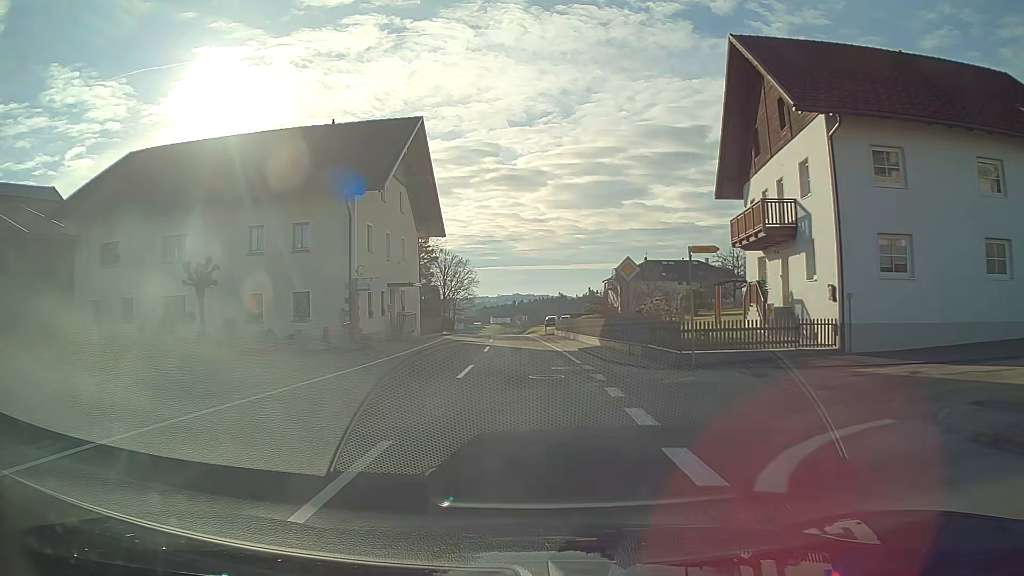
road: tertiary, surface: asphalt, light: Day
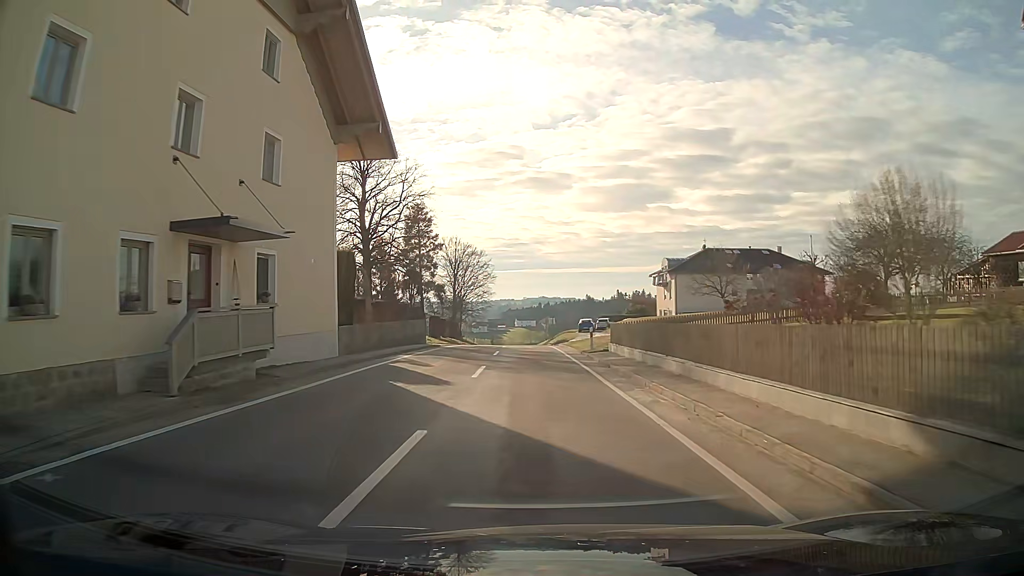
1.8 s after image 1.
(-0.4, +23.1) m; -2°
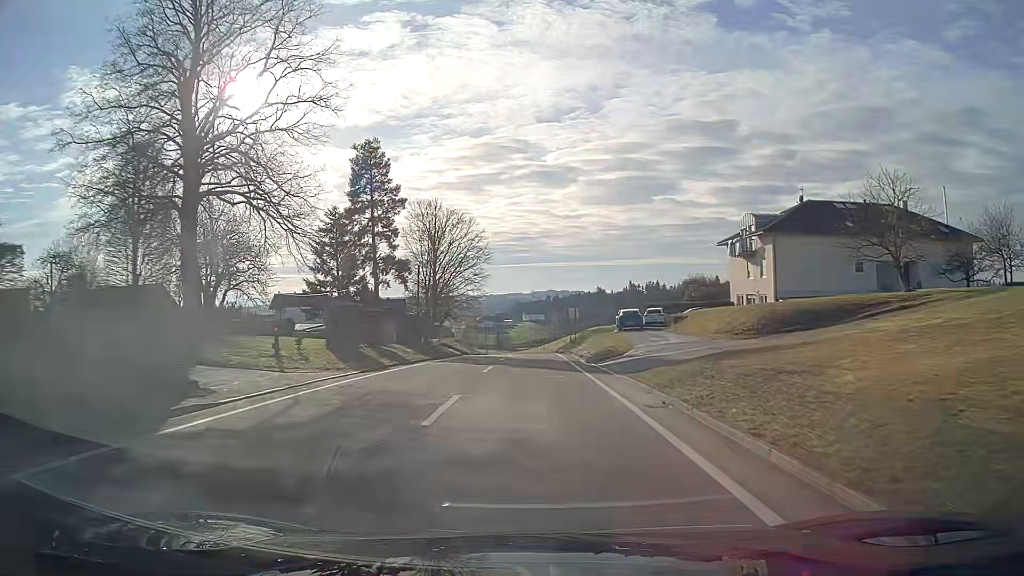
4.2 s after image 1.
(-0.2, +30.9) m; -1°
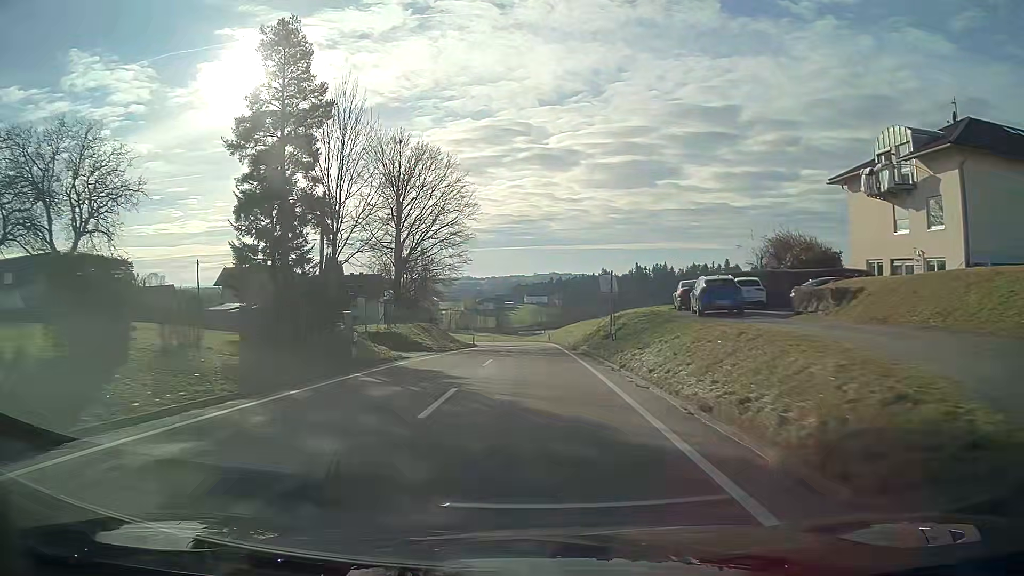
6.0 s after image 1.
(0.0, +23.6) m; 0°
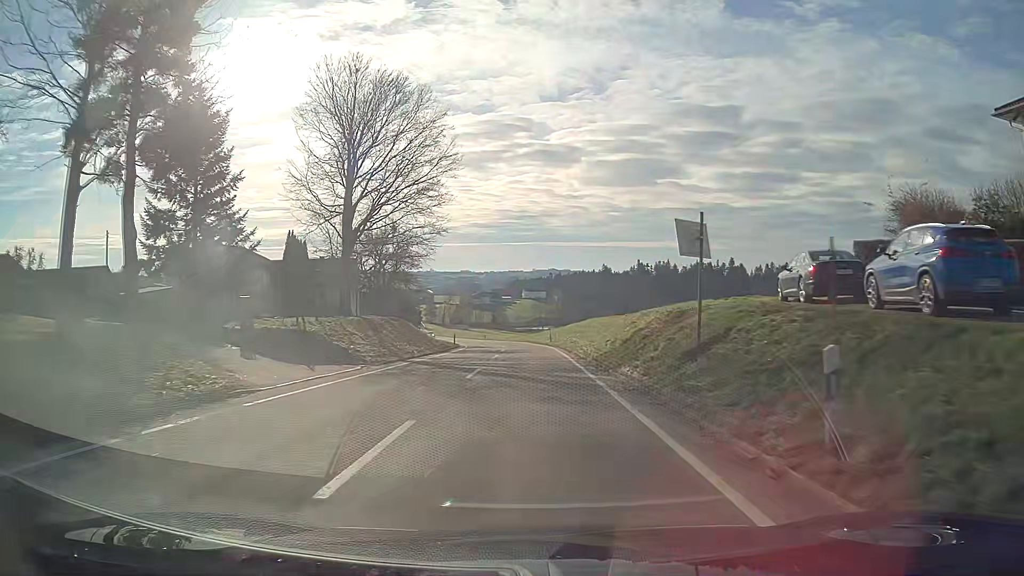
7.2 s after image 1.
(0.0, +16.2) m; 0°
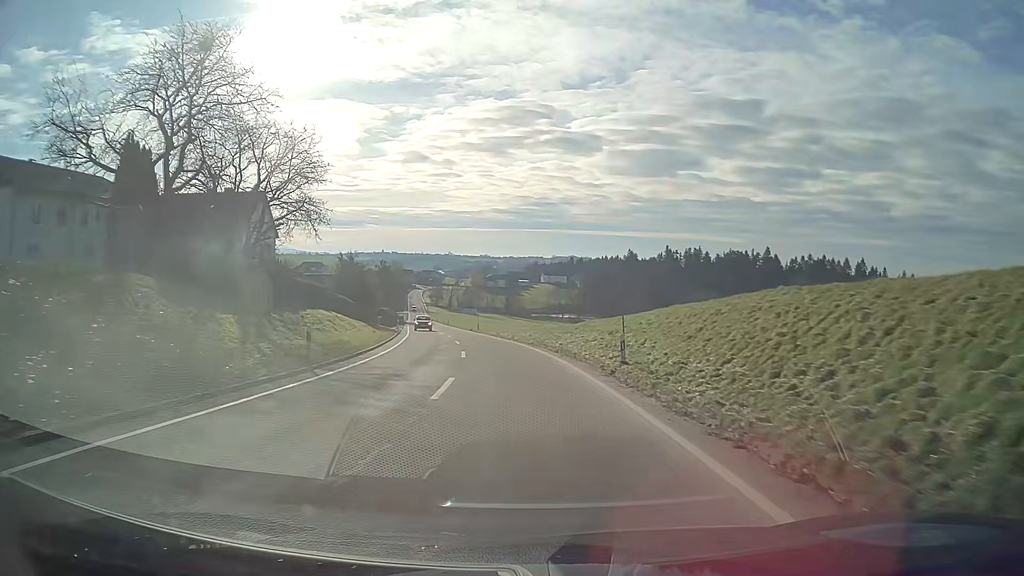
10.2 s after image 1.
(-0.5, +41.5) m; -2°
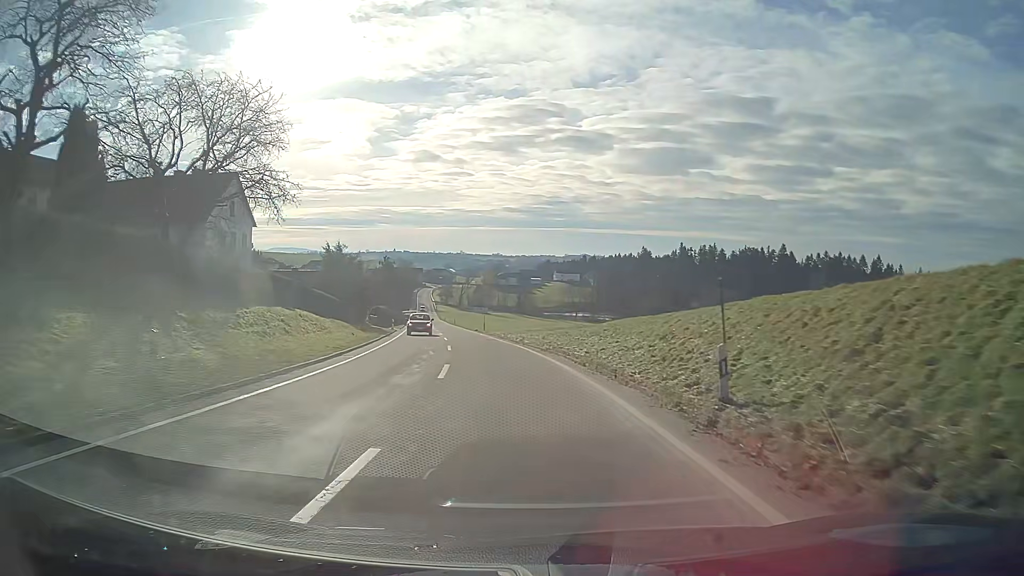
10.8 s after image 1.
(-0.1, +8.6) m; -1°
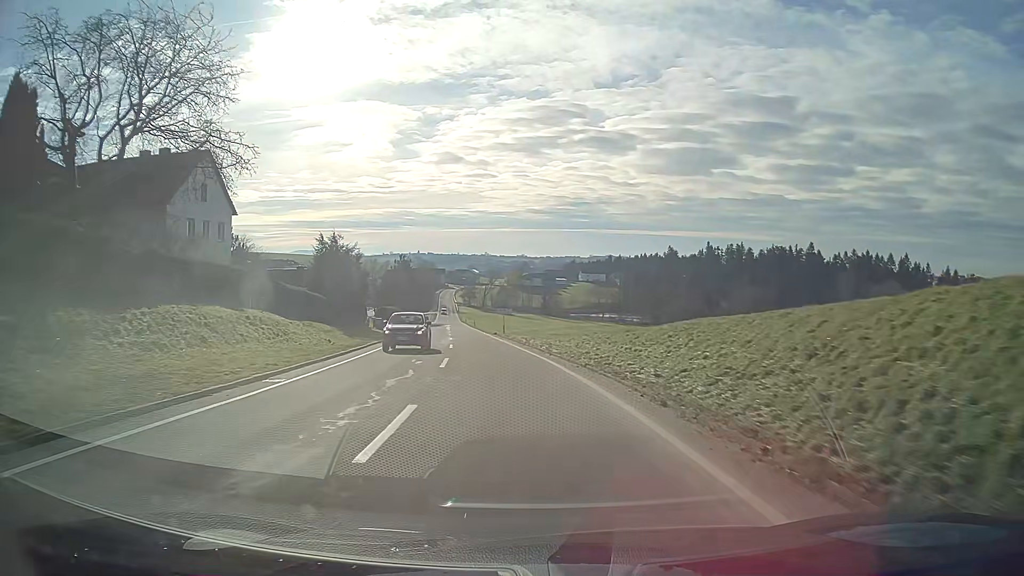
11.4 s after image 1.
(-0.2, +8.8) m; -3°
